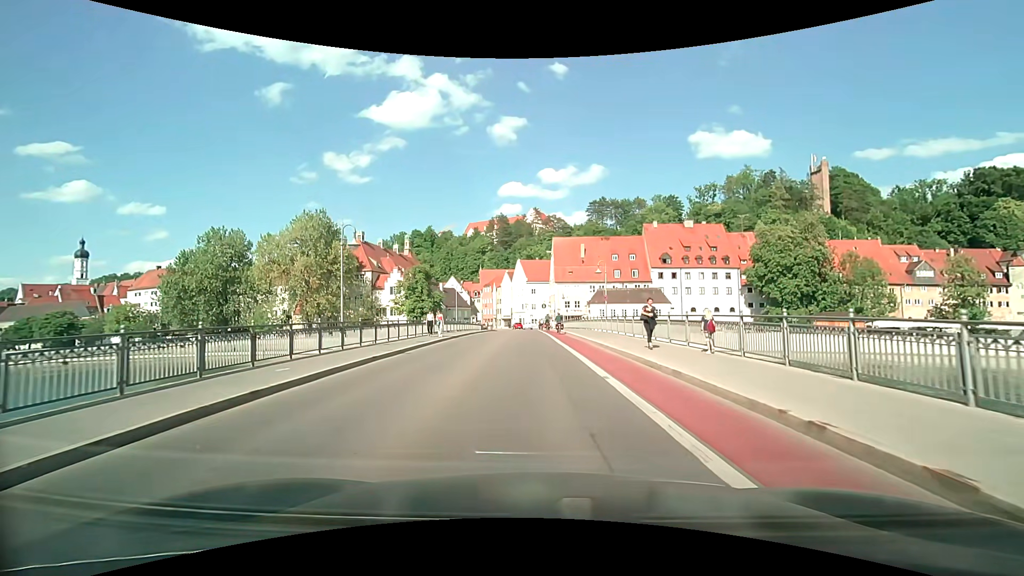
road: secondary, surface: asphalt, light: Day
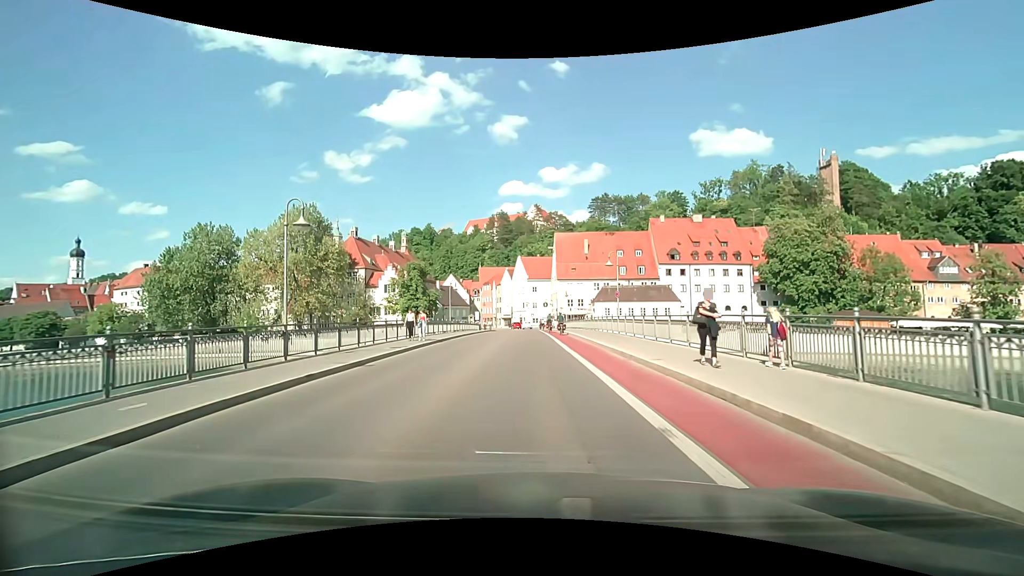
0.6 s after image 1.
(0.0, +4.8) m; -1°
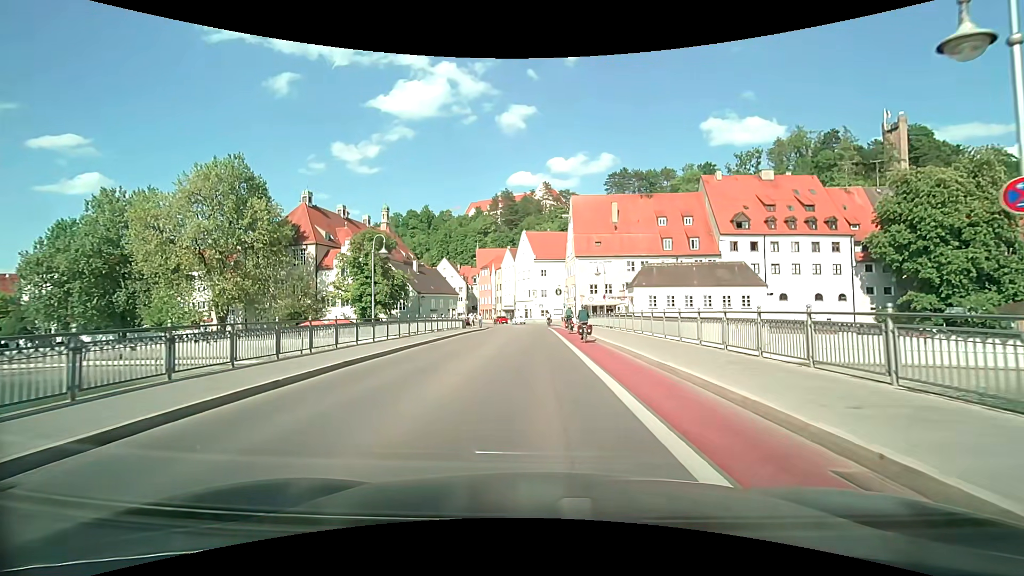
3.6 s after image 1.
(-0.3, +25.5) m; -1°
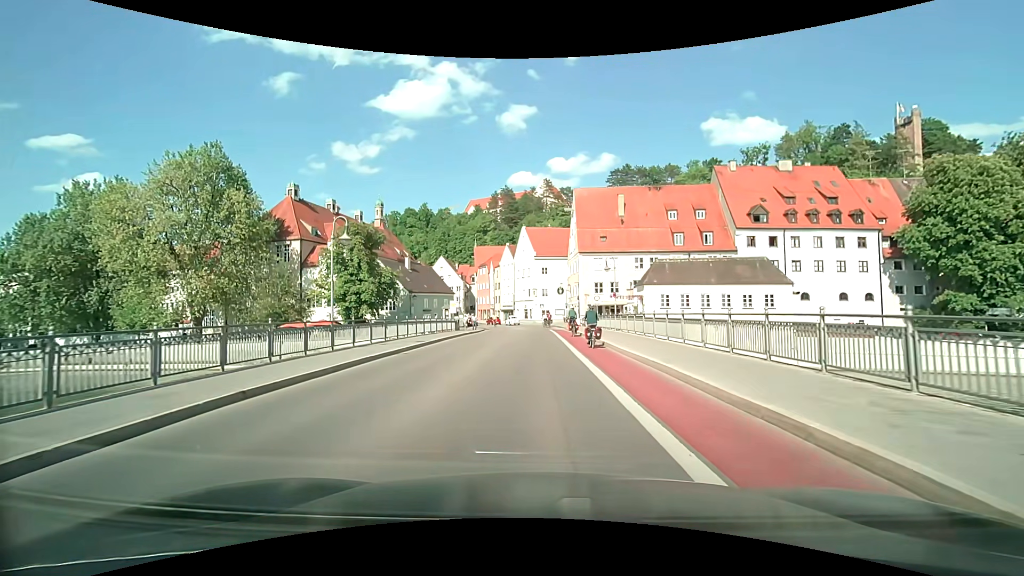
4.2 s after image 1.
(0.0, +4.9) m; 0°
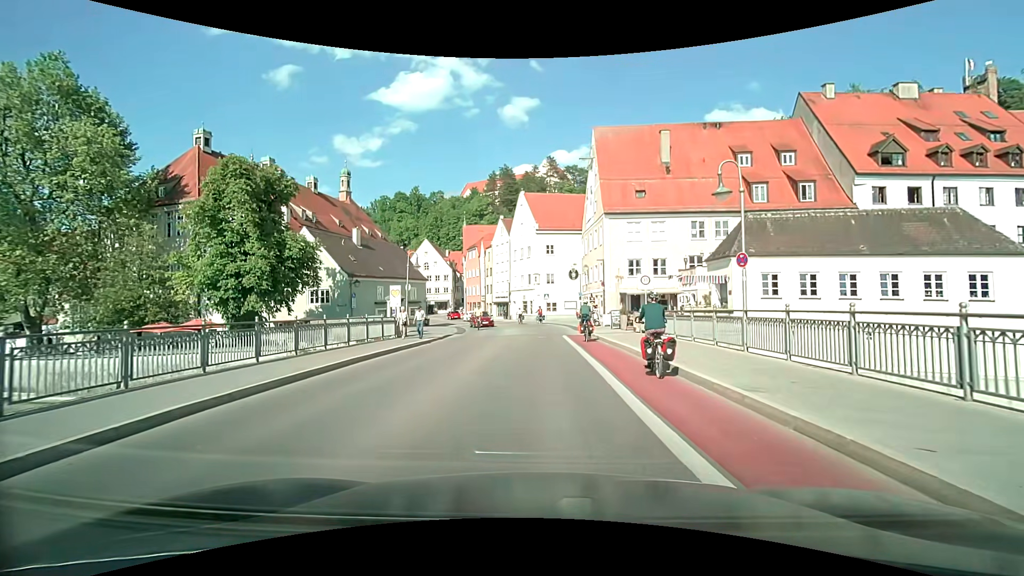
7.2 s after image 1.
(0.0, +20.7) m; 0°
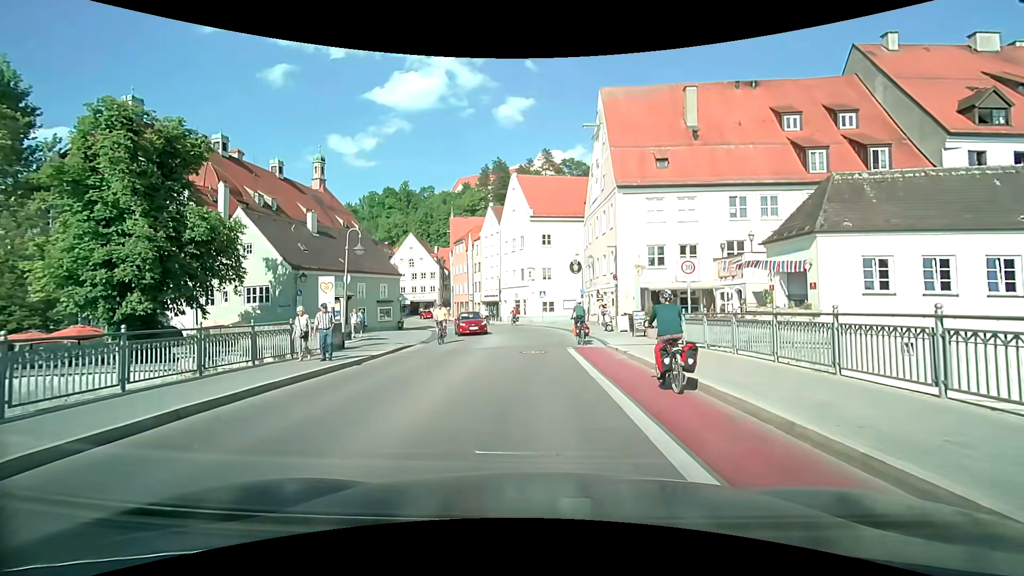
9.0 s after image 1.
(0.0, +8.6) m; +1°
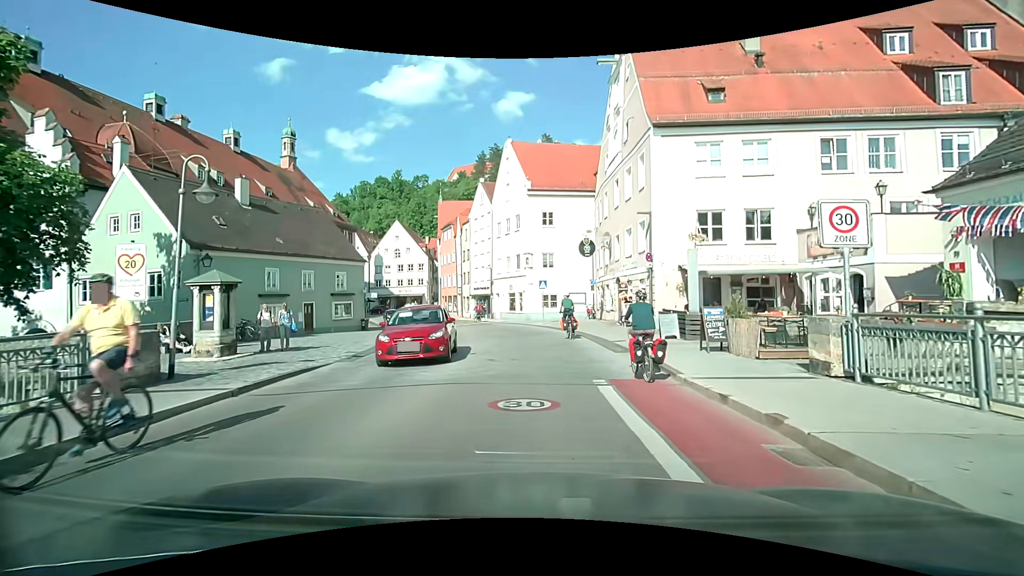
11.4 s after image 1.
(0.0, +9.7) m; -1°
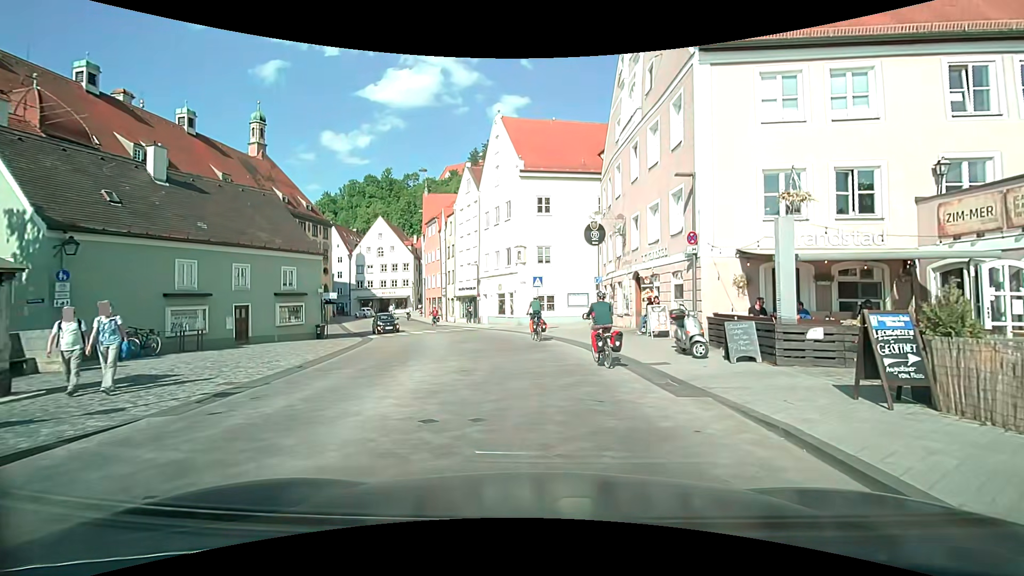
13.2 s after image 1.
(+0.1, +6.7) m; +1°
